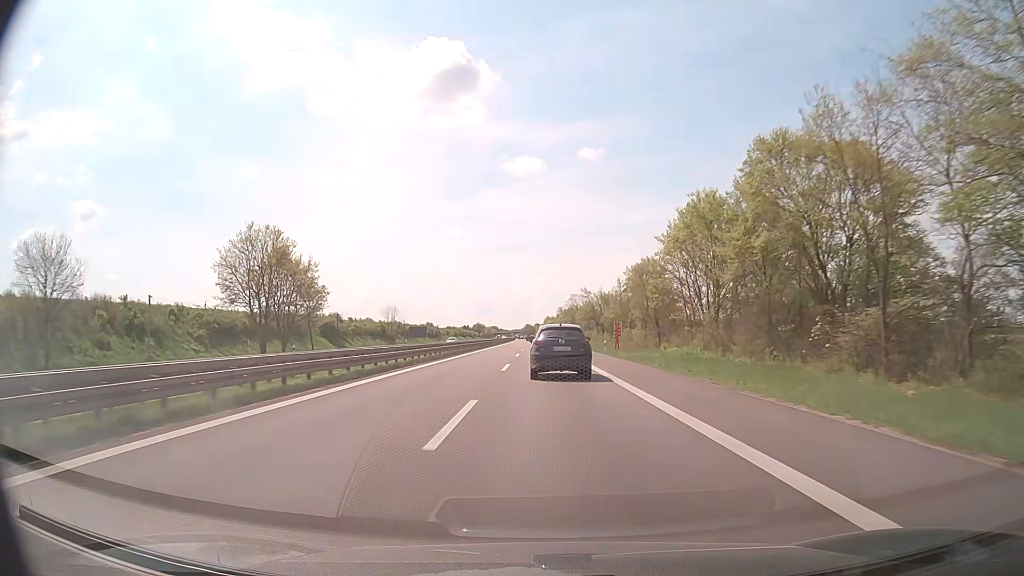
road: trunk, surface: asphalt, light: Day
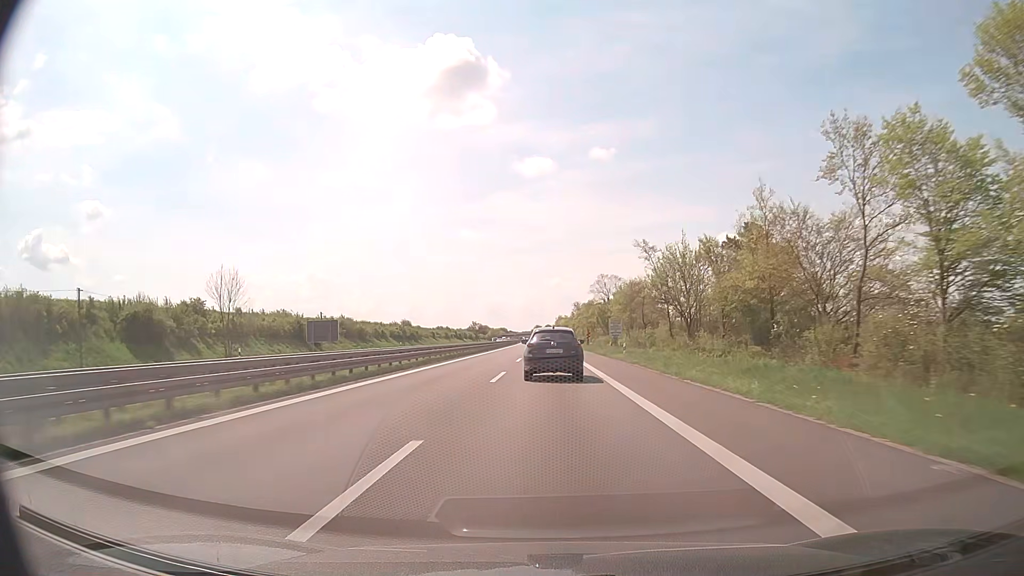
(-0.7, +59.4) m; -1°
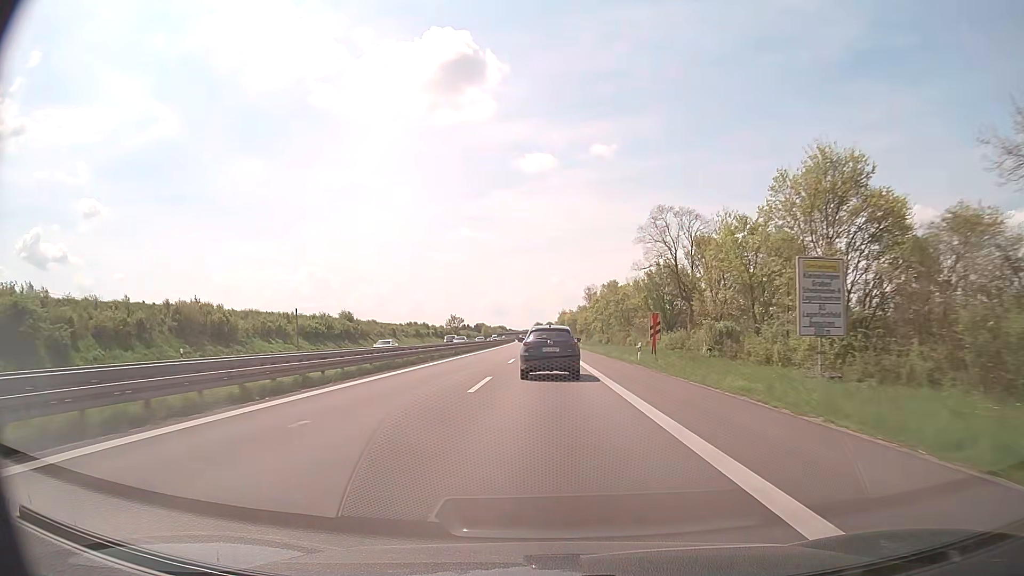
(-0.1, +58.4) m; 0°
